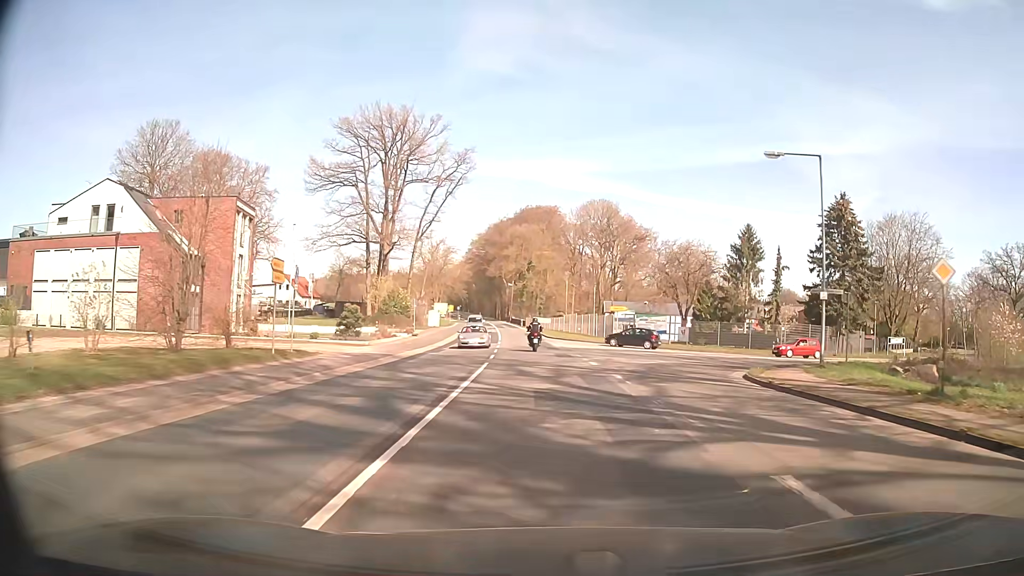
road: secondary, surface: asphalt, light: Day
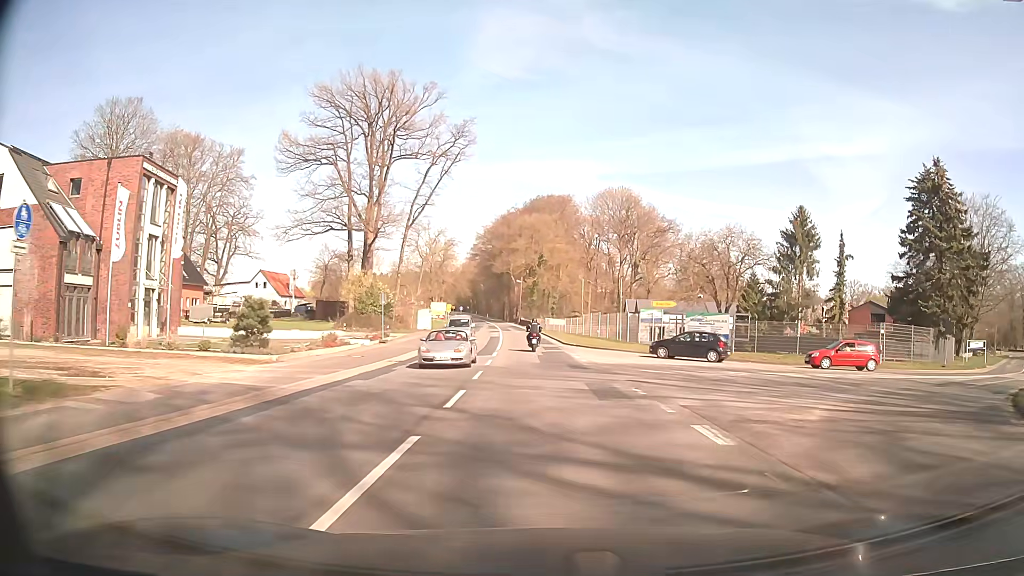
(-0.3, +15.0) m; -2°
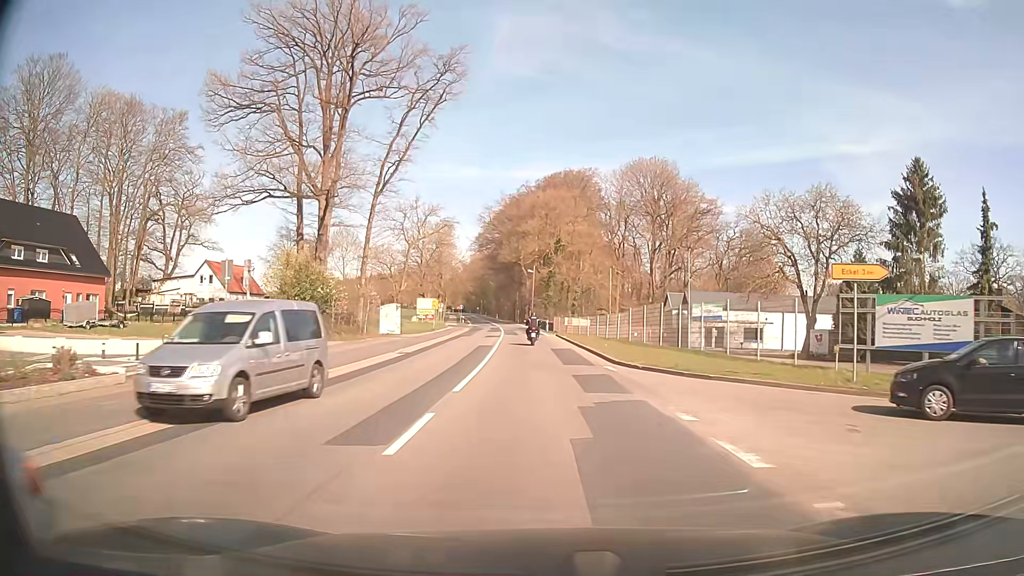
(-0.2, +22.7) m; -2°
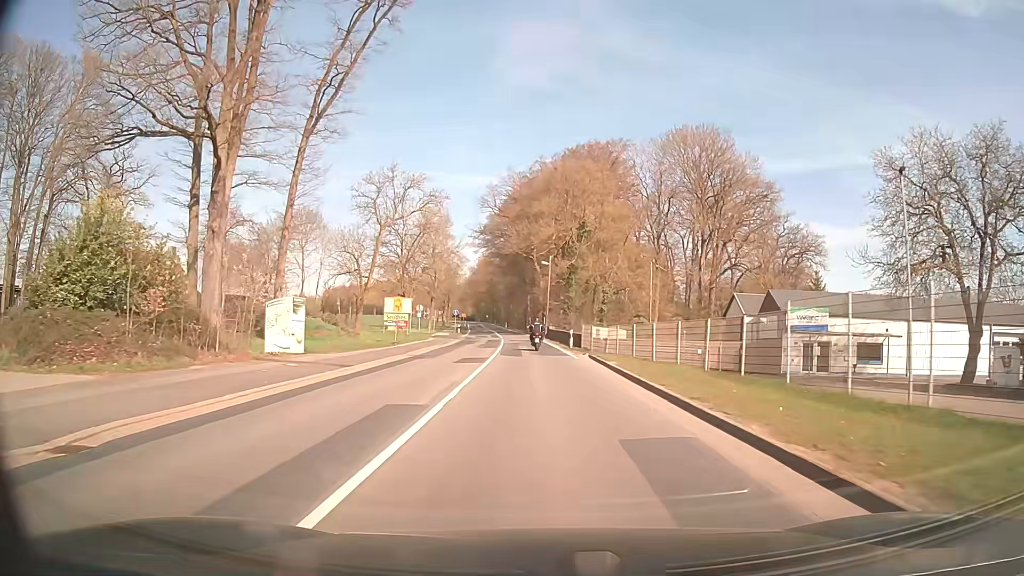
(-0.2, +22.7) m; -1°
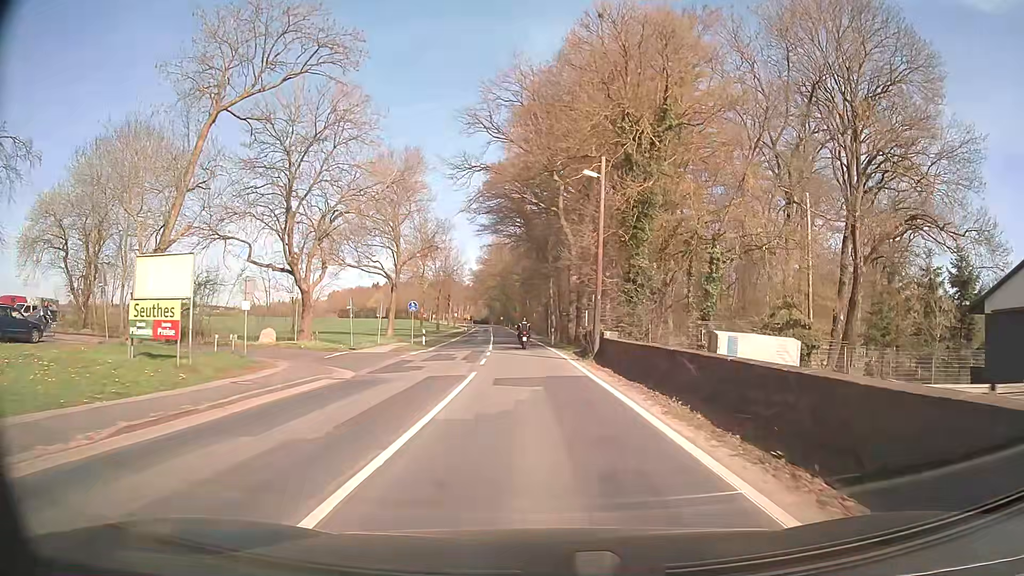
(-0.6, +37.6) m; -2°
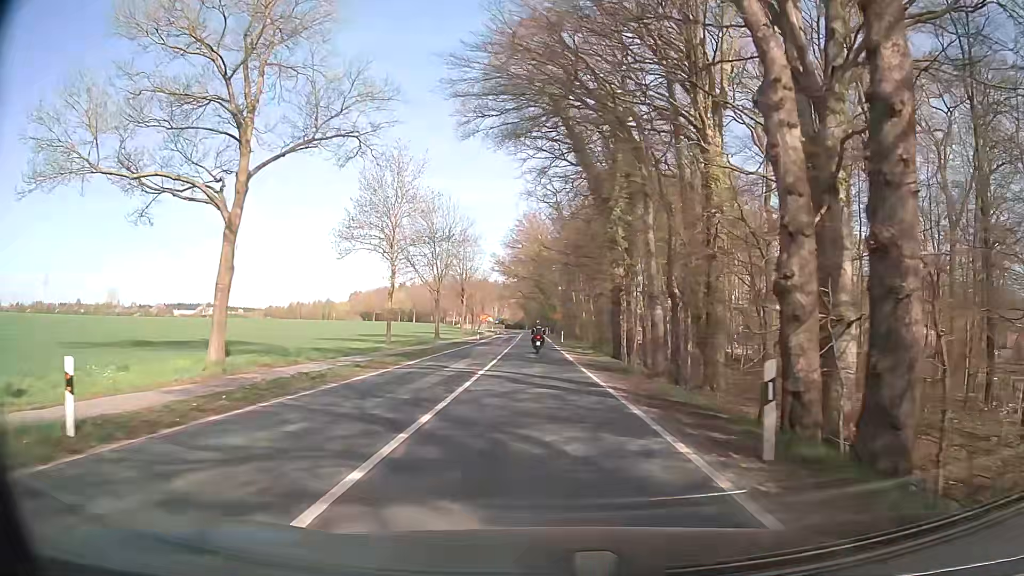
(-1.0, +37.7) m; -4°
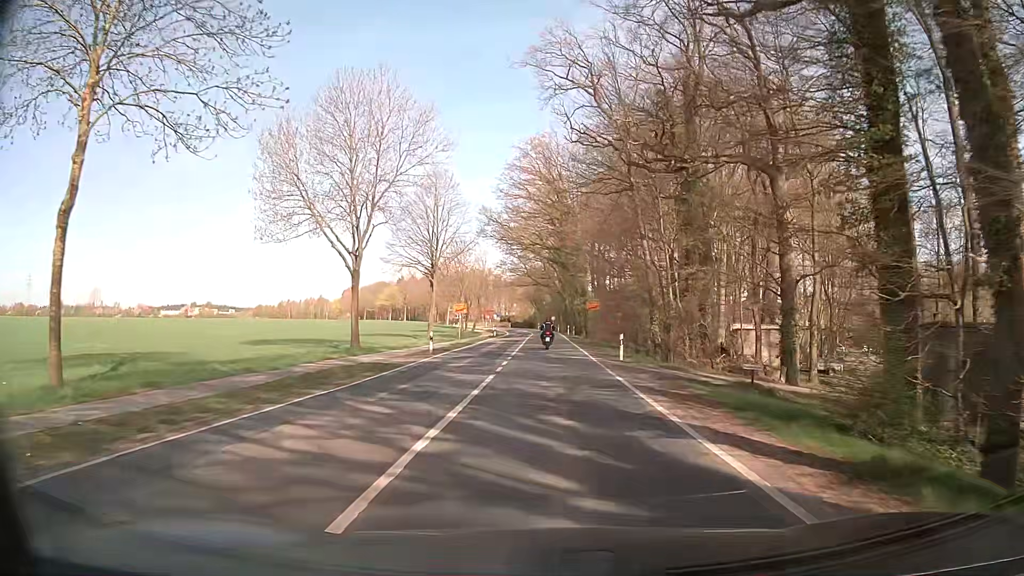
(-0.3, +38.0) m; -1°
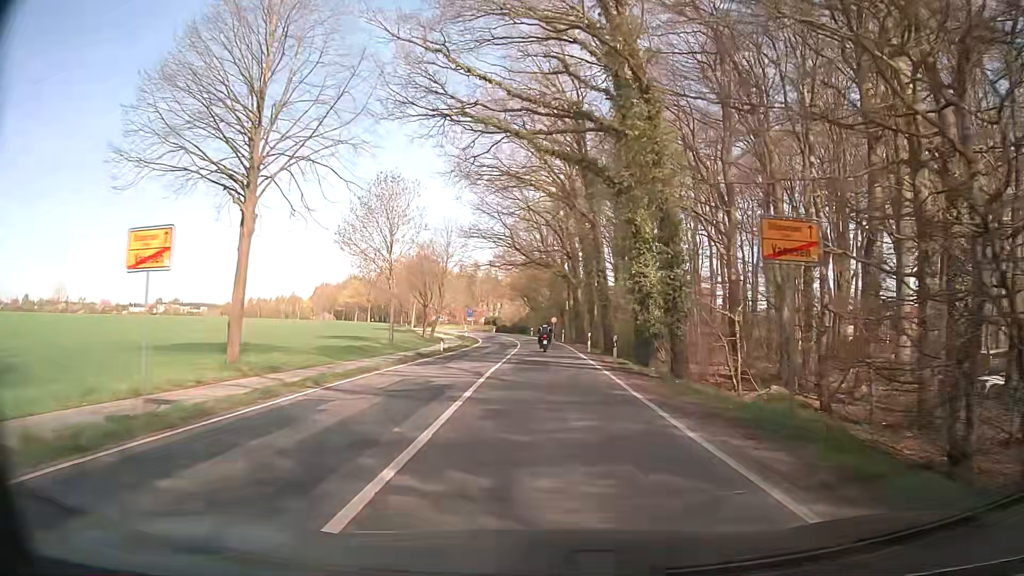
(+0.2, +38.7) m; +1°
(0, +10) (0, +20) (0, +30) (0, +40) (0, +50) (-1, +60) (-1, +70) (-3, +80) (-4, +90) (-6, +100) m
